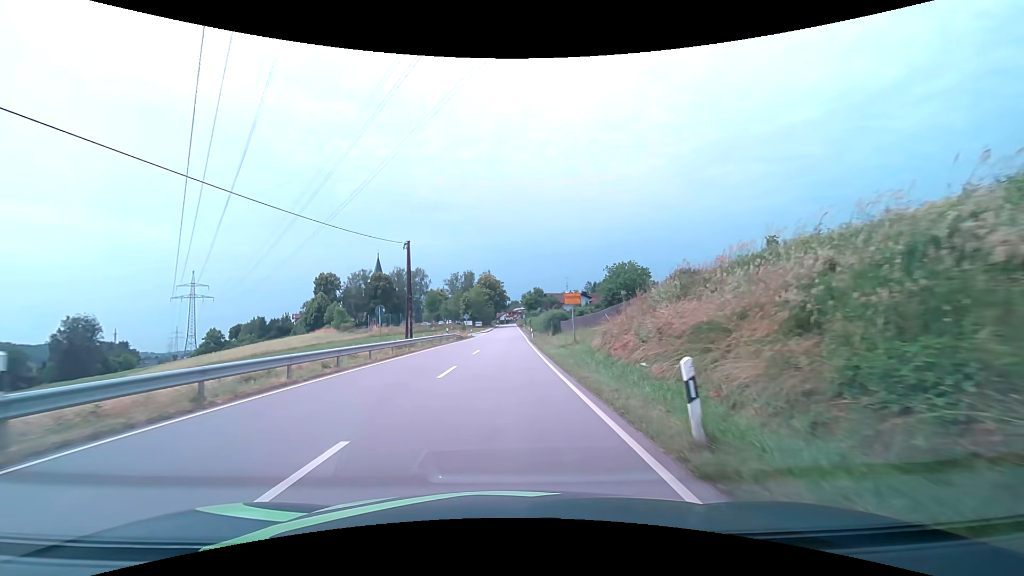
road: secondary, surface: asphalt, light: Day
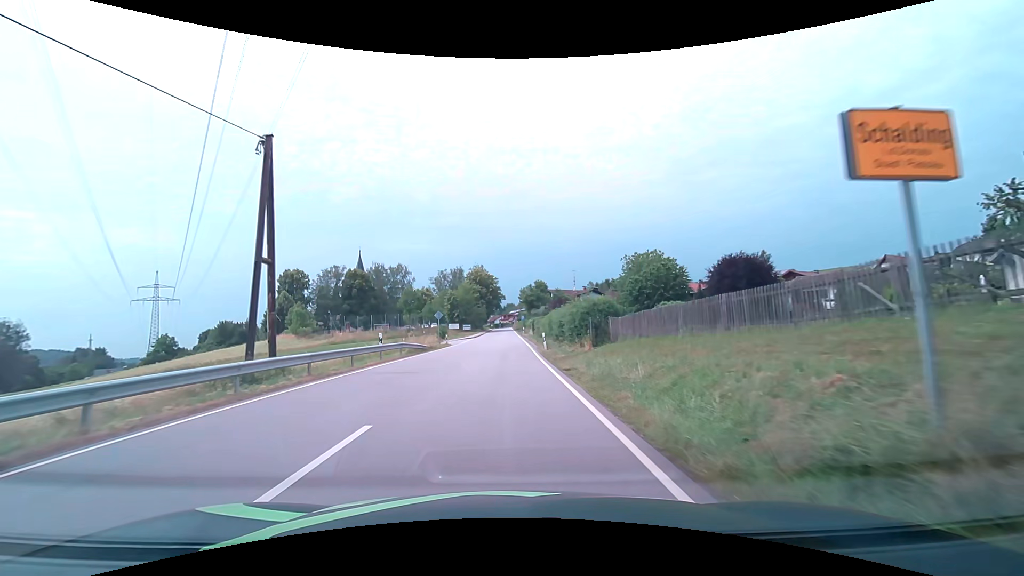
(+0.2, +22.9) m; 0°
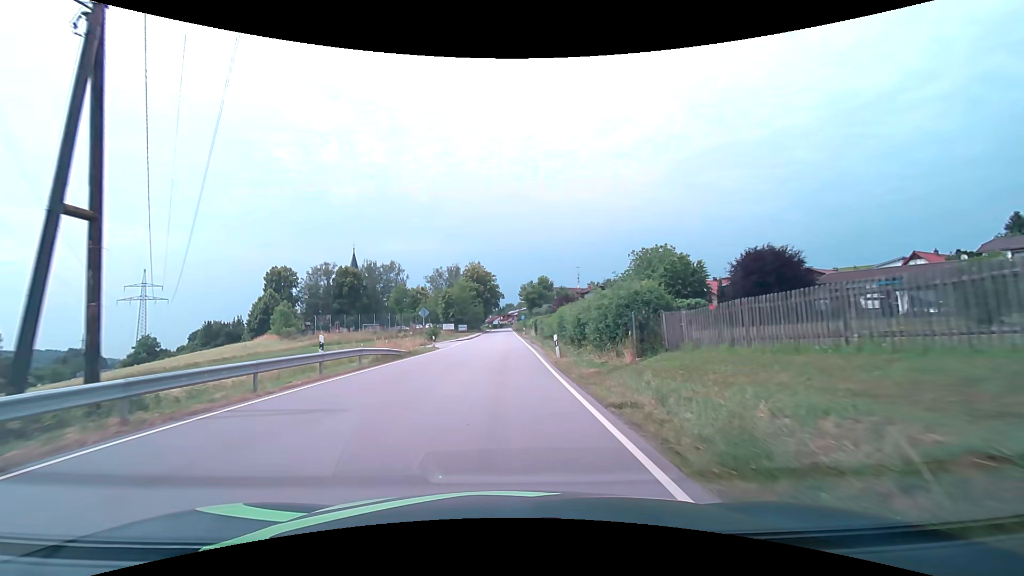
(0.0, +7.4) m; 0°
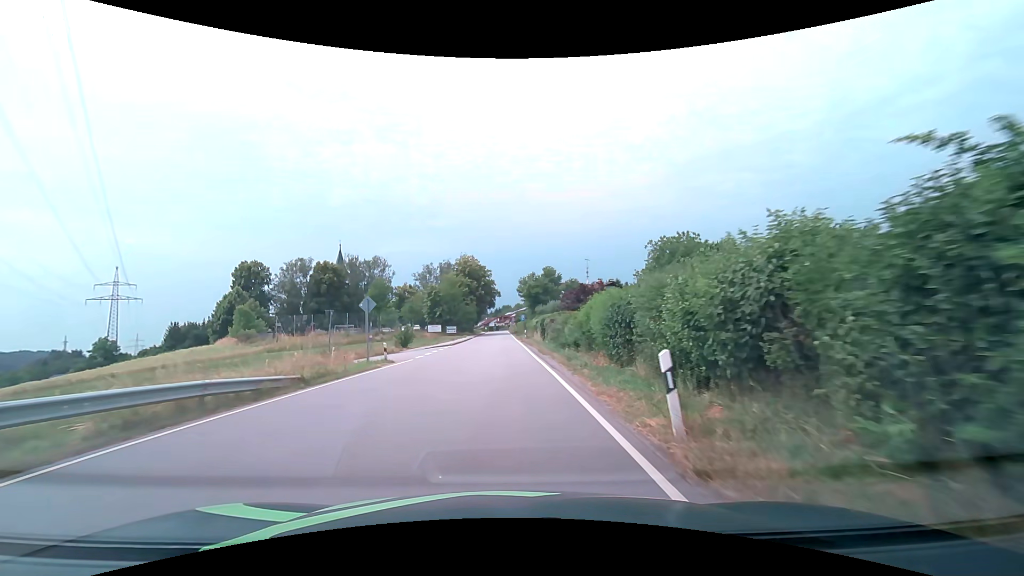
(0.0, +14.3) m; 0°
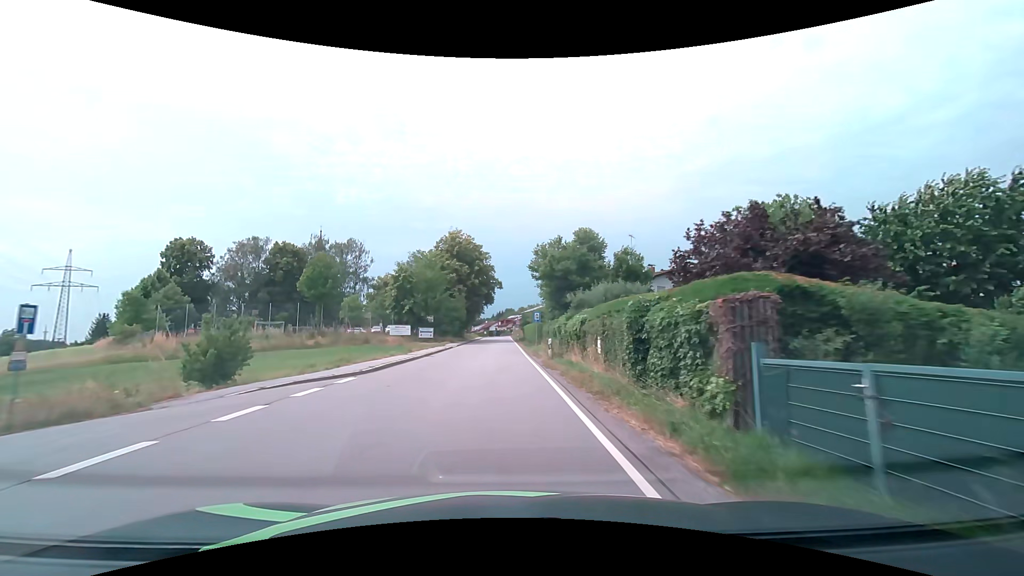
(0.0, +27.6) m; 0°
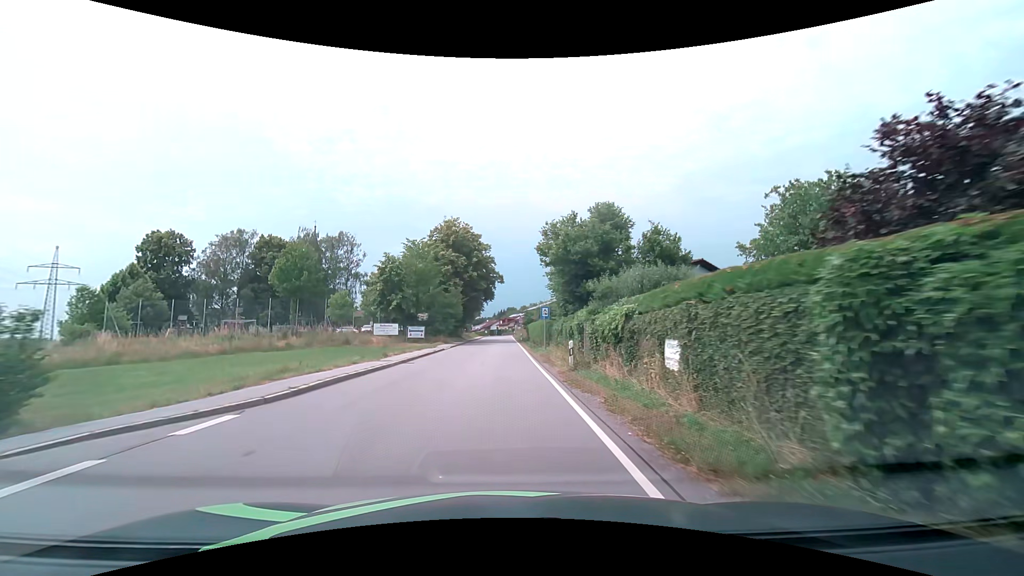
(0.0, +7.1) m; 0°
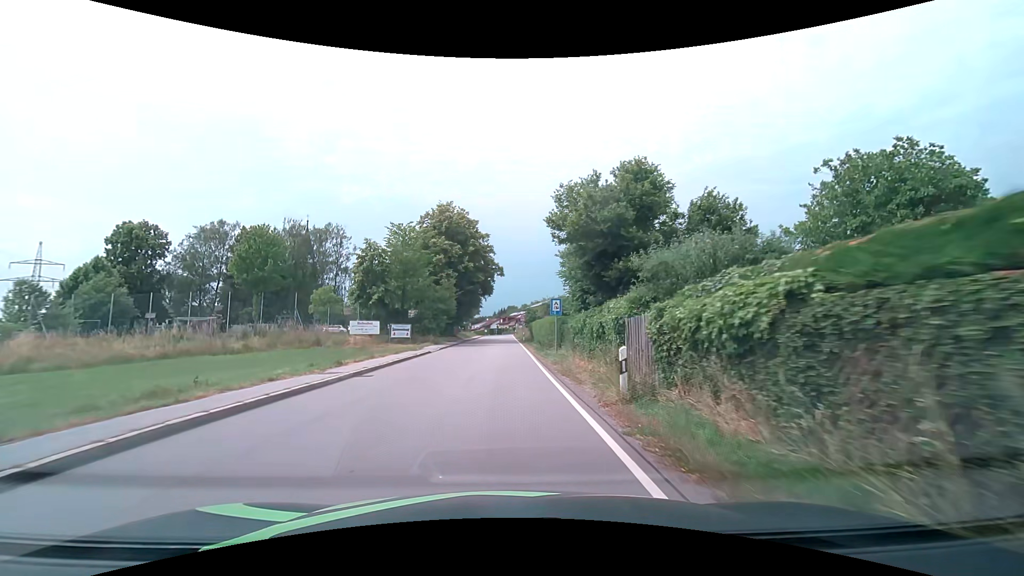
(0.0, +7.2) m; 0°
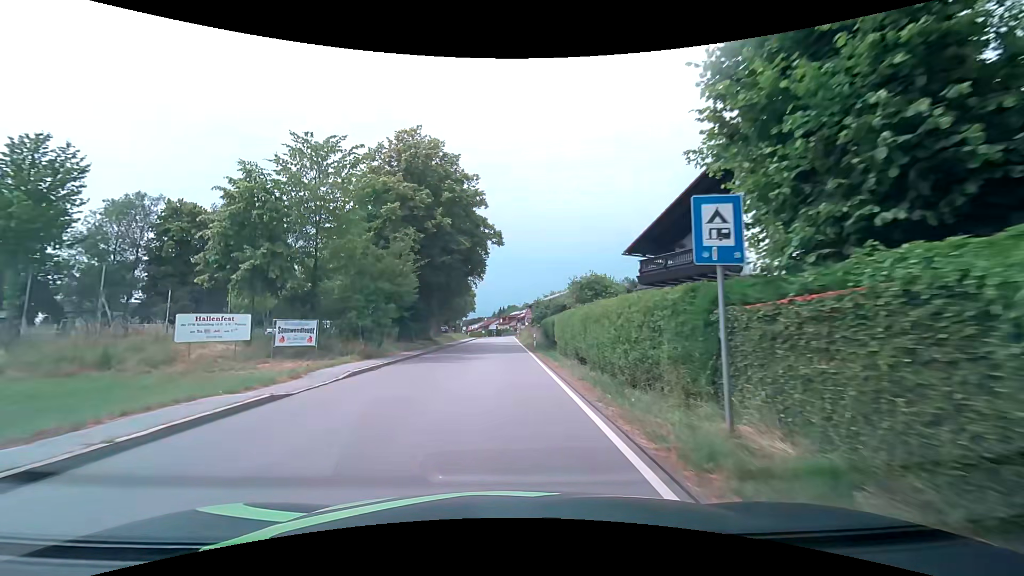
(-0.1, +20.2) m; -1°
(0, +10) (0, +20) (0, +30) (0, +40) (+1, +50) (0, +60) (0, +70) (0, +80) (+1, +90) (+1, +100) m
